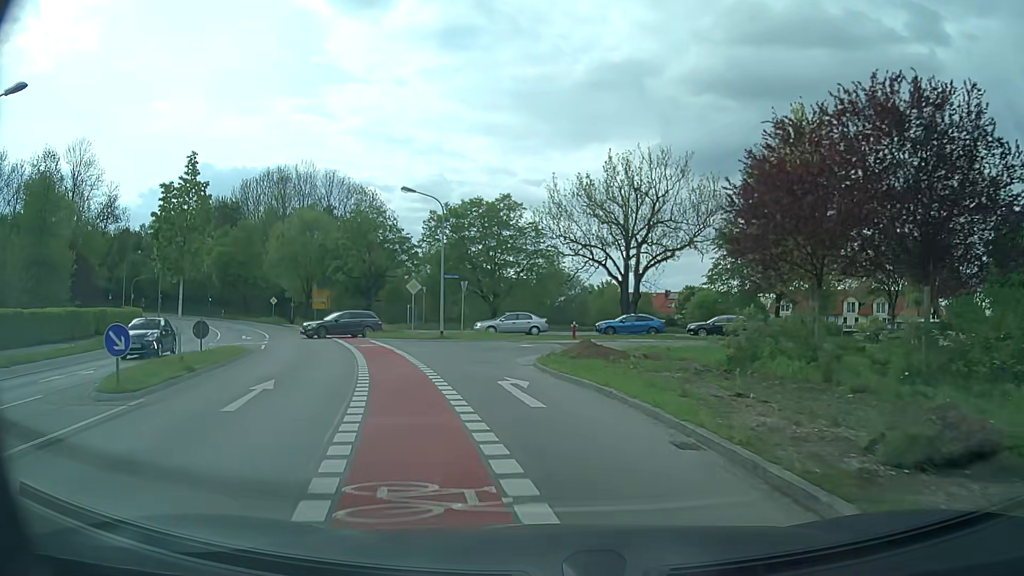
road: secondary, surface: asphalt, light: Day
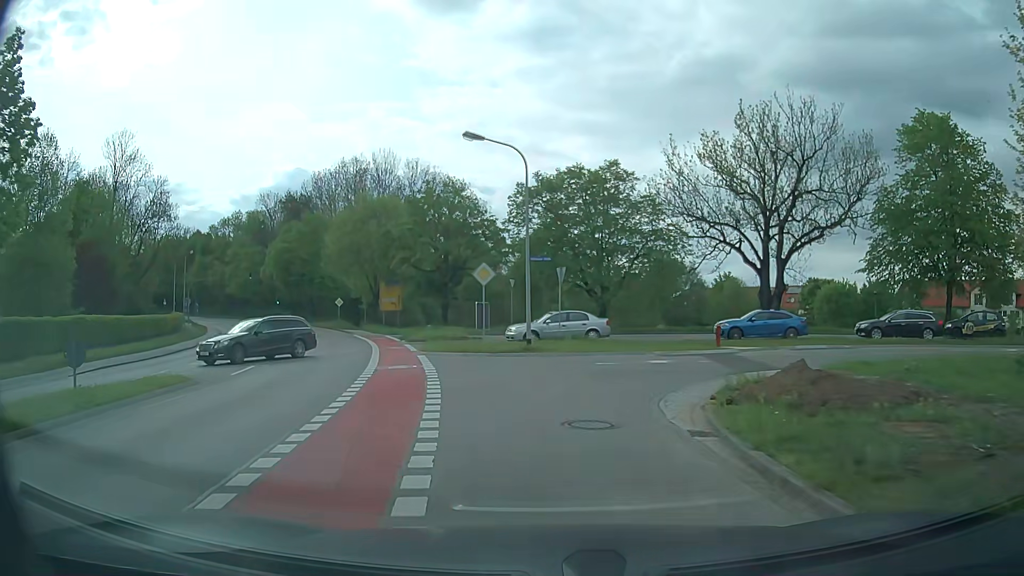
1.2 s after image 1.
(-0.8, +11.1) m; -9°
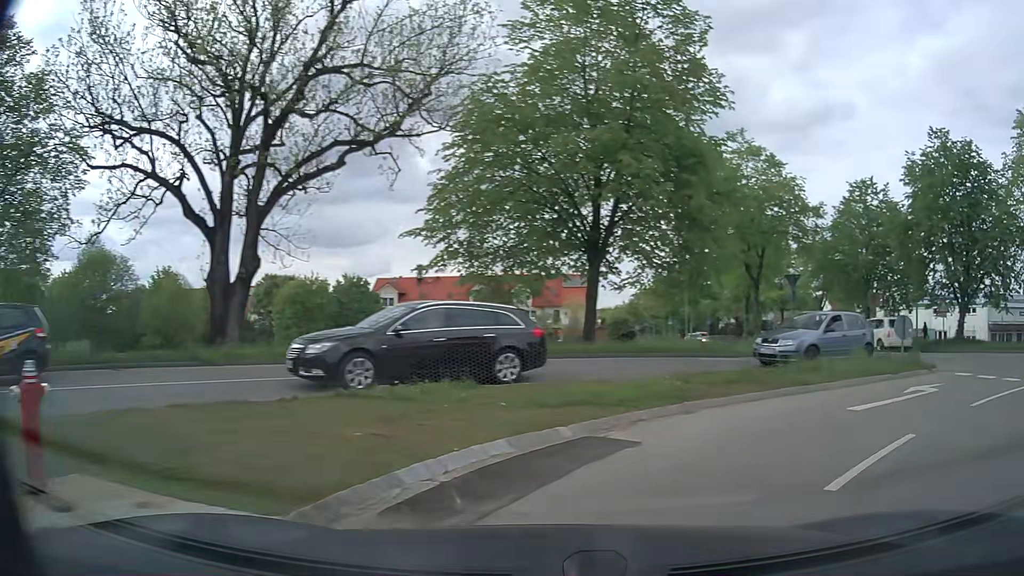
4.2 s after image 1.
(+4.9, +20.8) m; +47°
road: tertiary
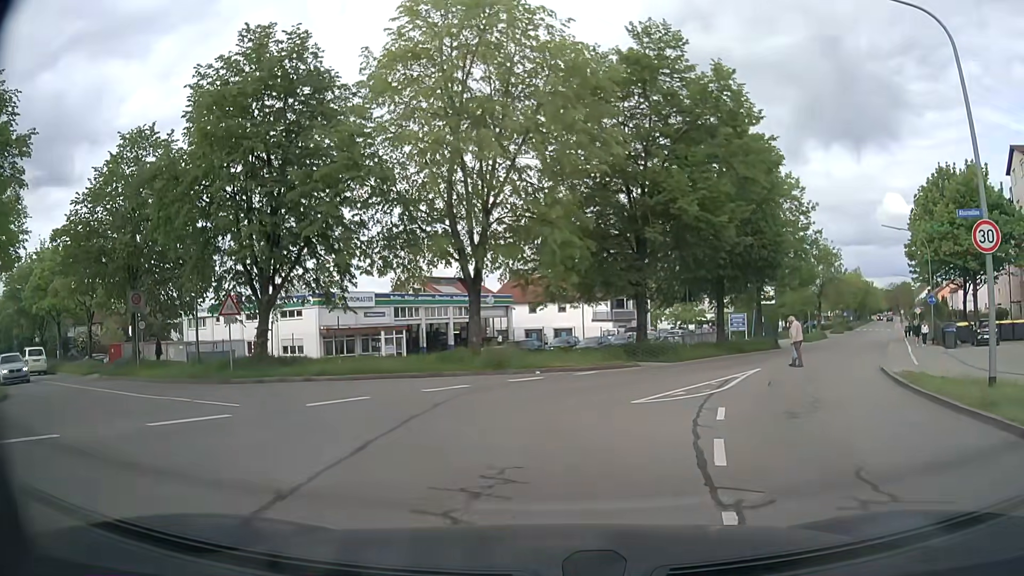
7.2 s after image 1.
(+8.2, +12.3) m; +59°
(-2, +10) (-9, +17) (-17, +22) (-25, +28) (-34, +34) (-42, +40) (-50, +45) (-58, +51) (-67, +57) (-75, +62) m
